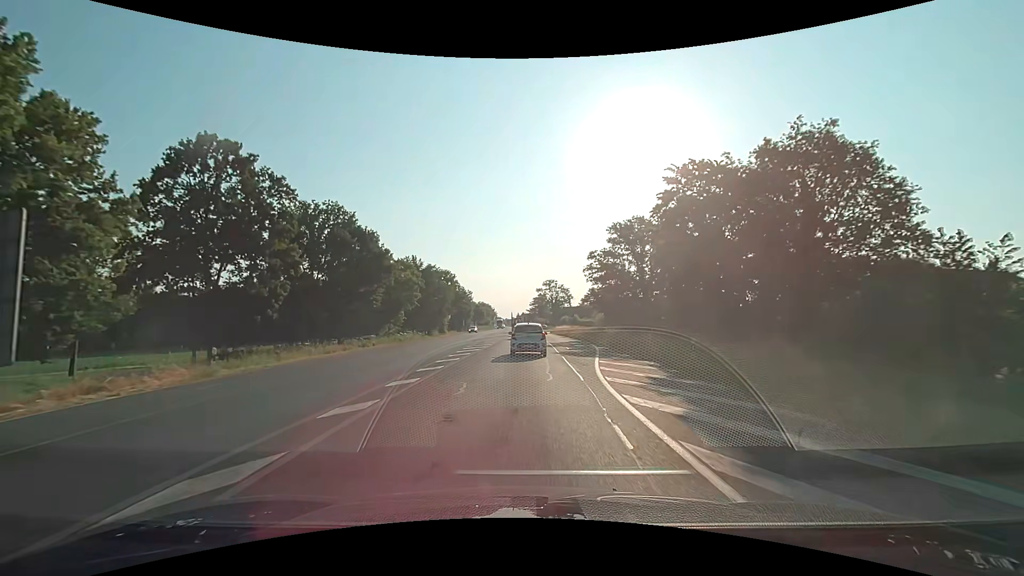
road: primary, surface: asphalt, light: Day
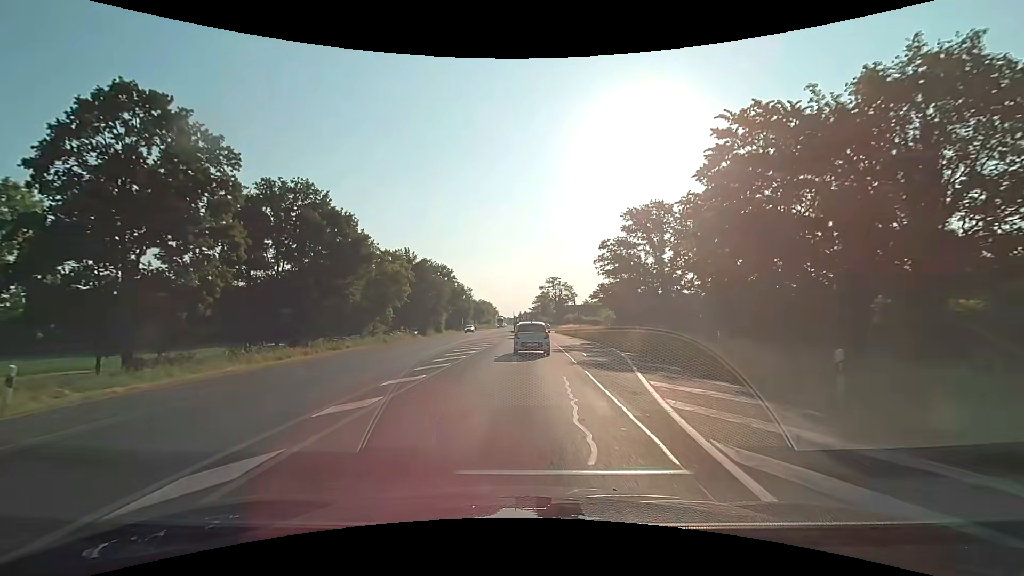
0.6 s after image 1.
(0.0, +7.5) m; +1°
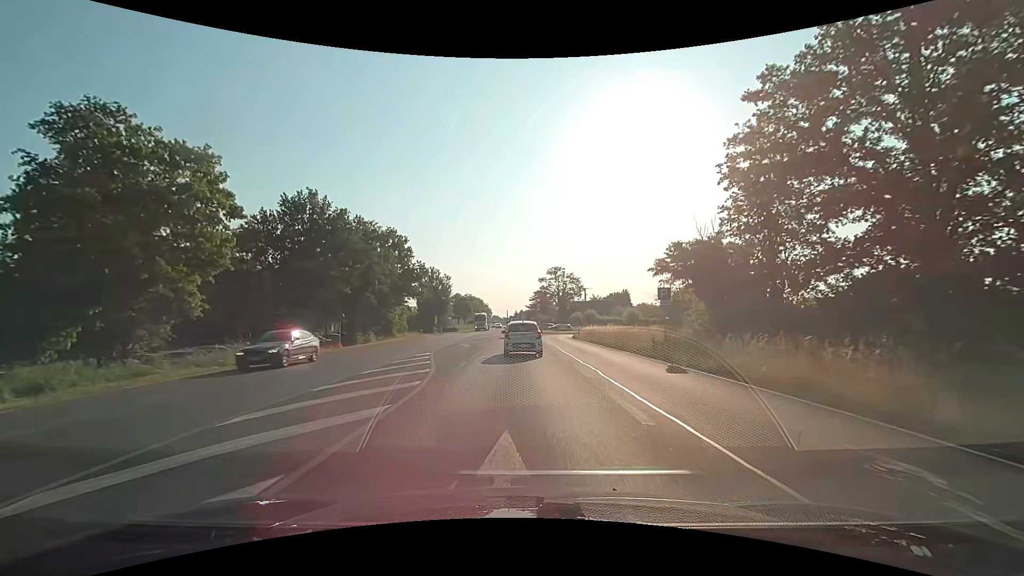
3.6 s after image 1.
(-0.2, +37.1) m; 0°
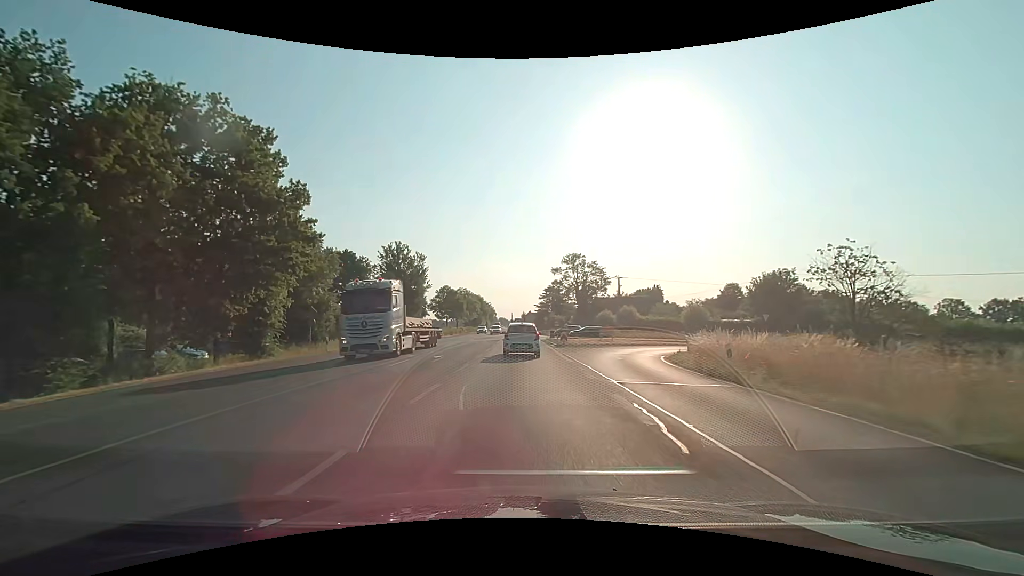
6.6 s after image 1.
(-0.3, +36.2) m; -1°
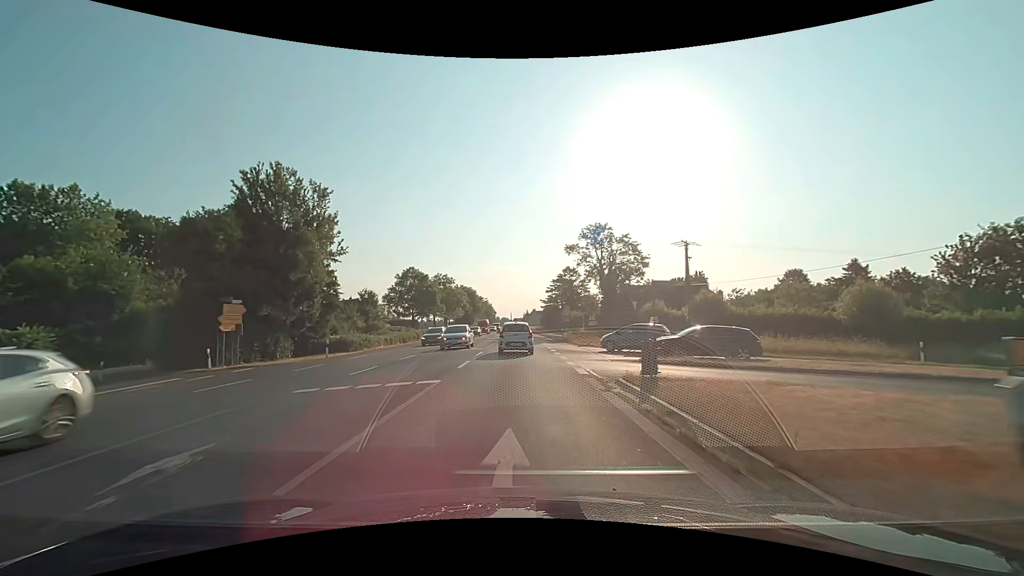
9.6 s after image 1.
(+0.1, +37.6) m; 0°
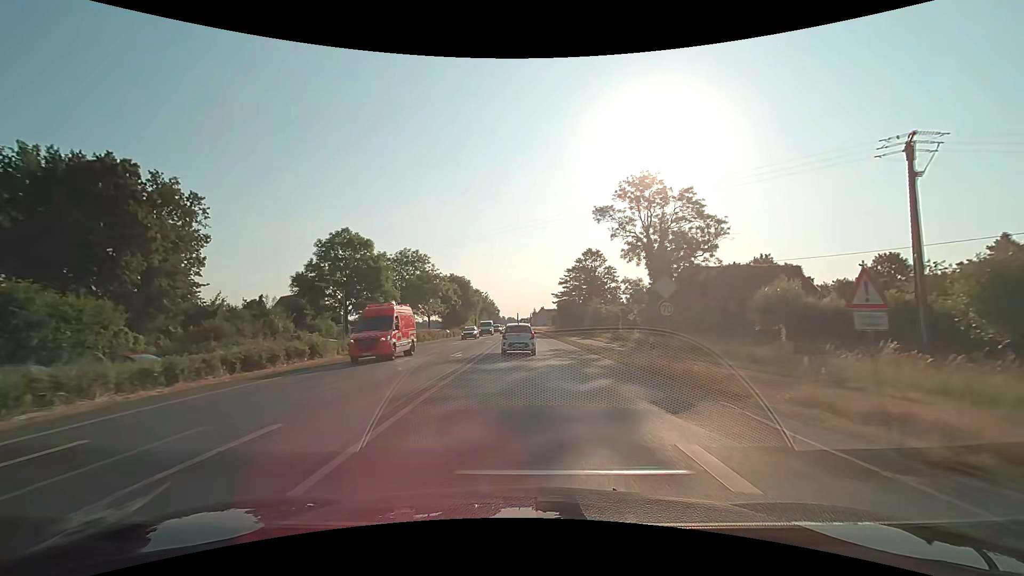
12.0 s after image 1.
(-0.3, +31.3) m; -1°
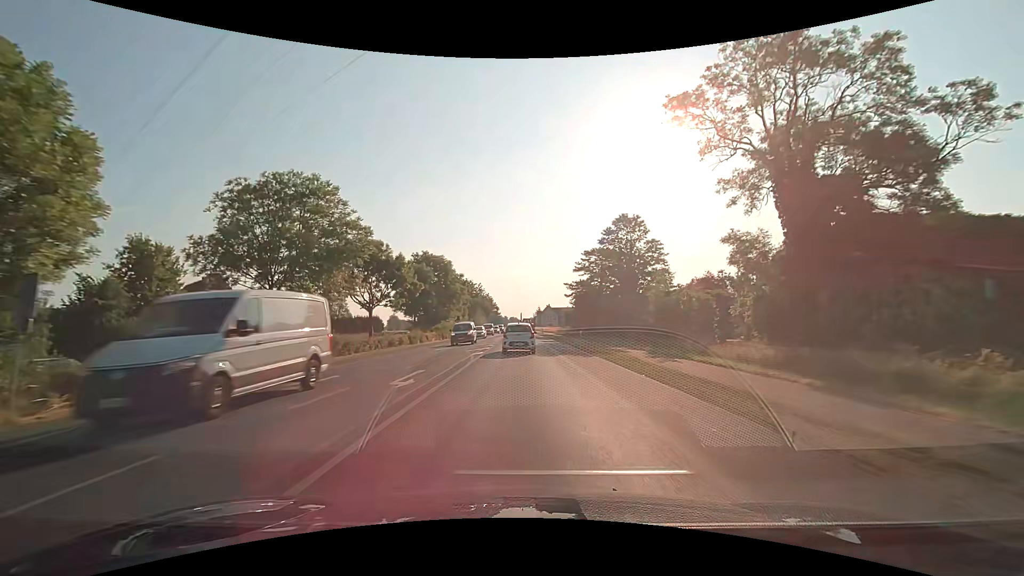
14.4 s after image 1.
(0.0, +32.3) m; 0°
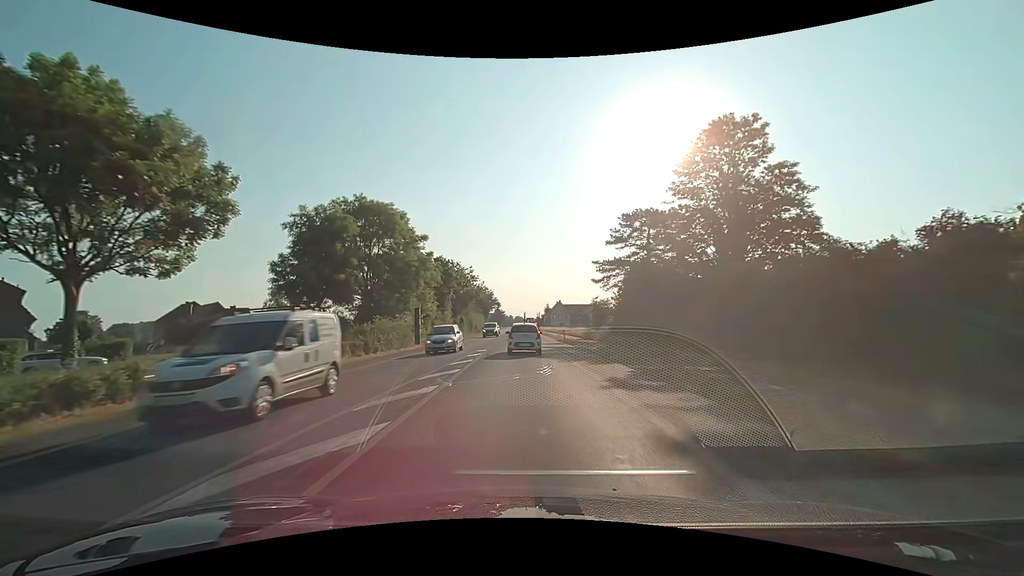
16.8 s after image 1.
(-0.3, +33.0) m; -1°
(0, +10) (0, +20) (0, +30) (0, +40) (0, +50) (0, +60) (0, +70) (0, +80) (-1, +90) (-1, +100) m
